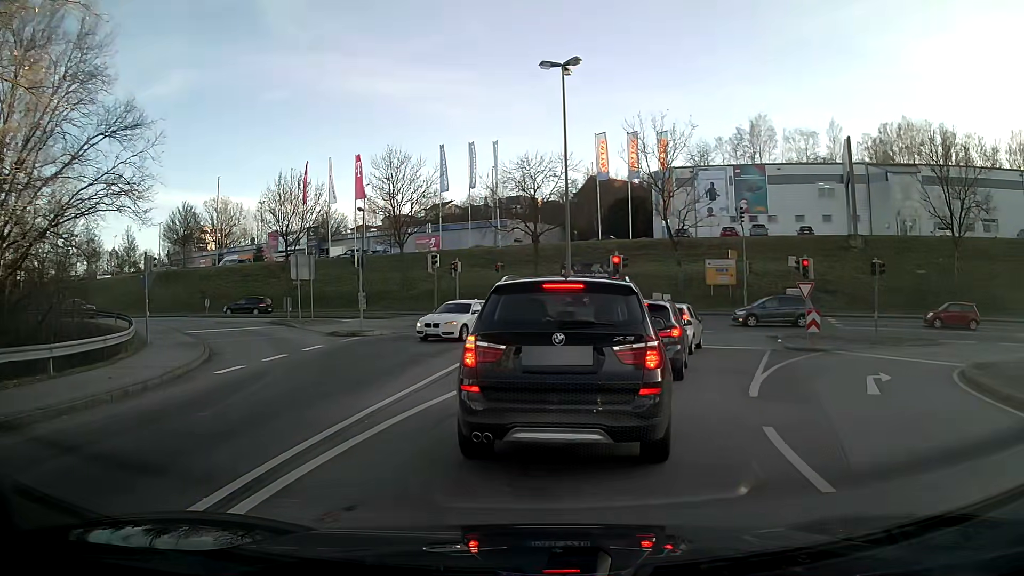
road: primary_link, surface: asphalt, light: Day
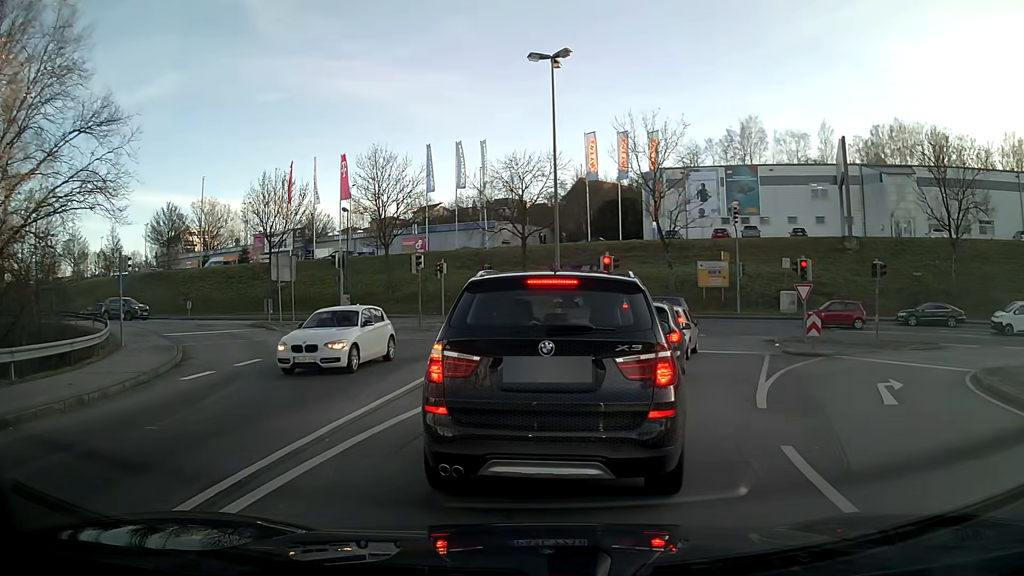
(0.0, +1.0) m; 0°
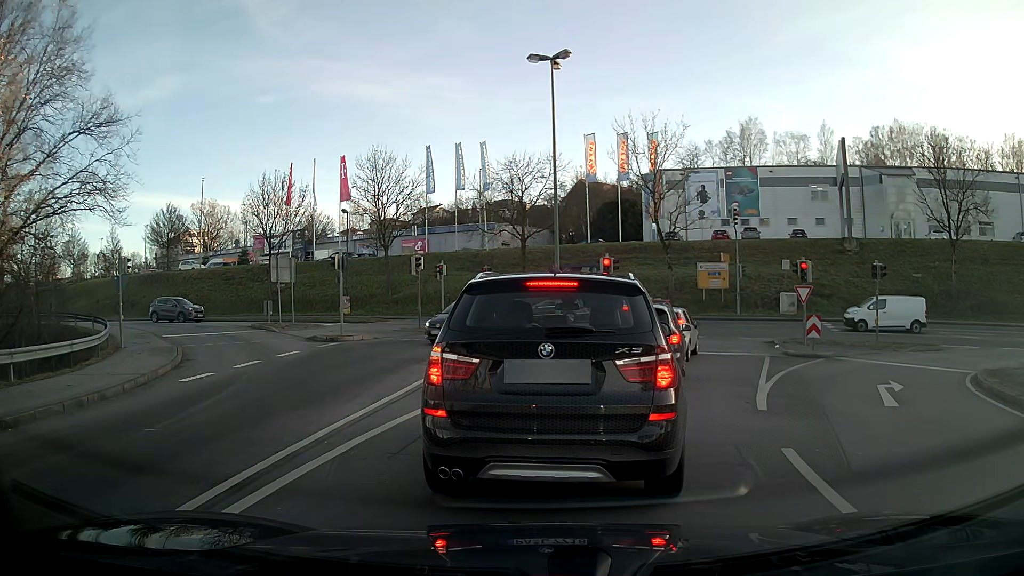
(0.0, +0.1) m; 0°
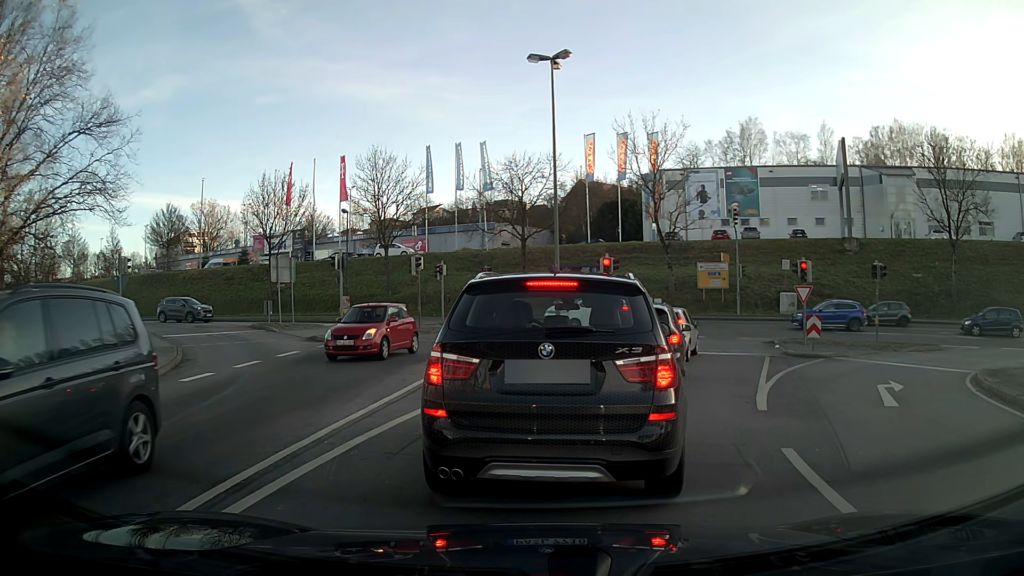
(0.0, 0.0) m; 0°
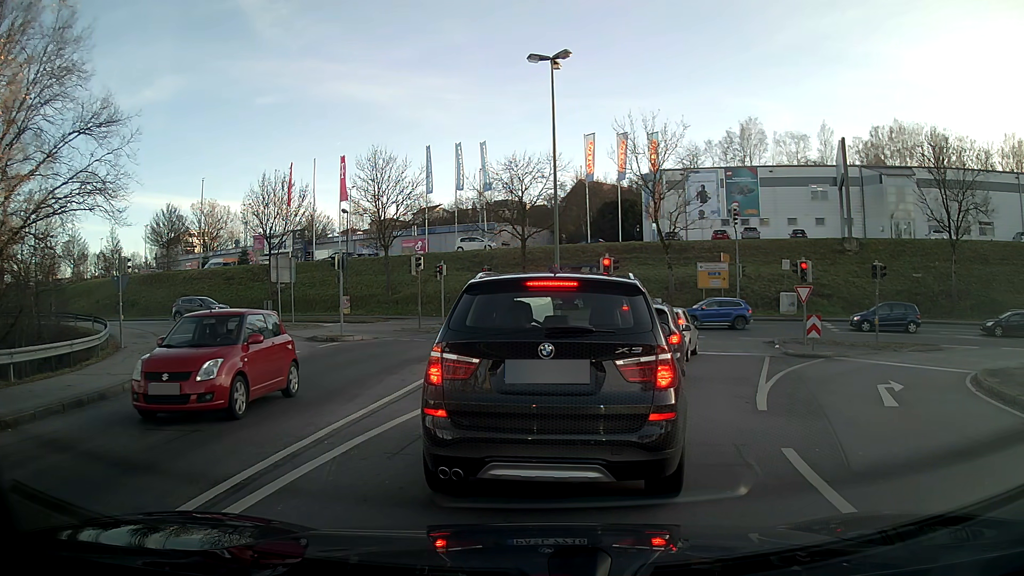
(0.0, 0.0) m; 0°
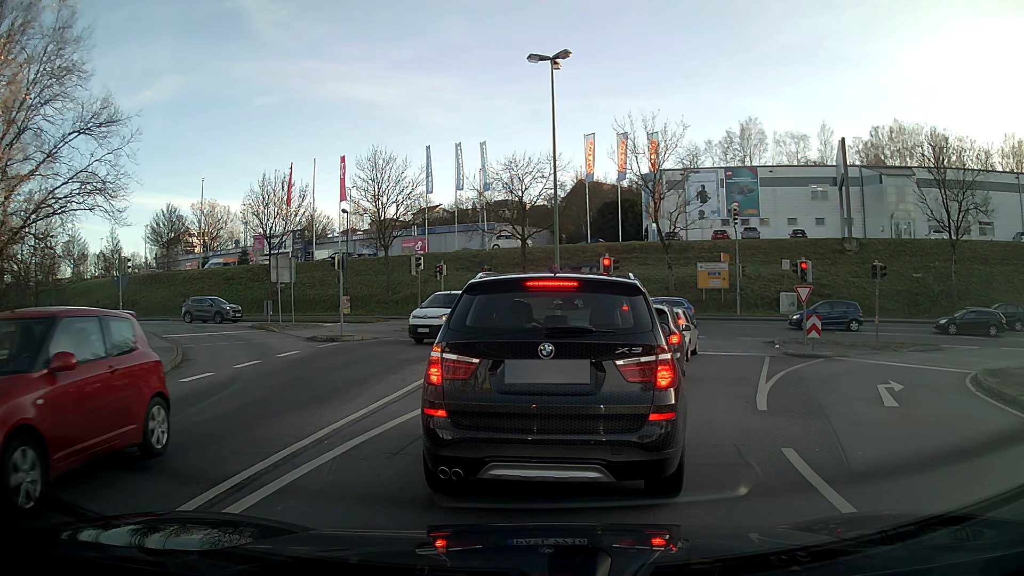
(0.0, 0.0) m; 0°
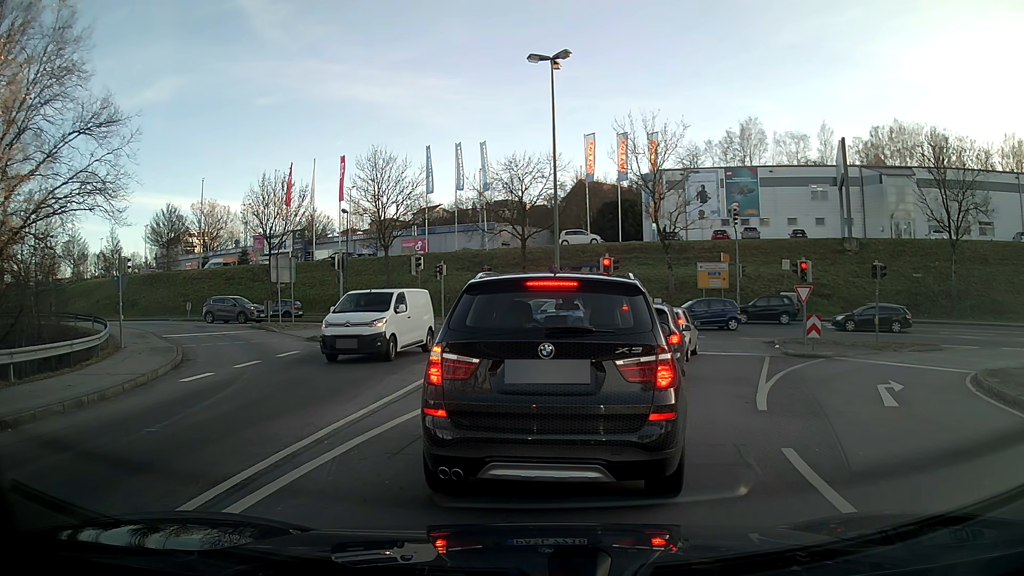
(0.0, 0.0) m; 0°
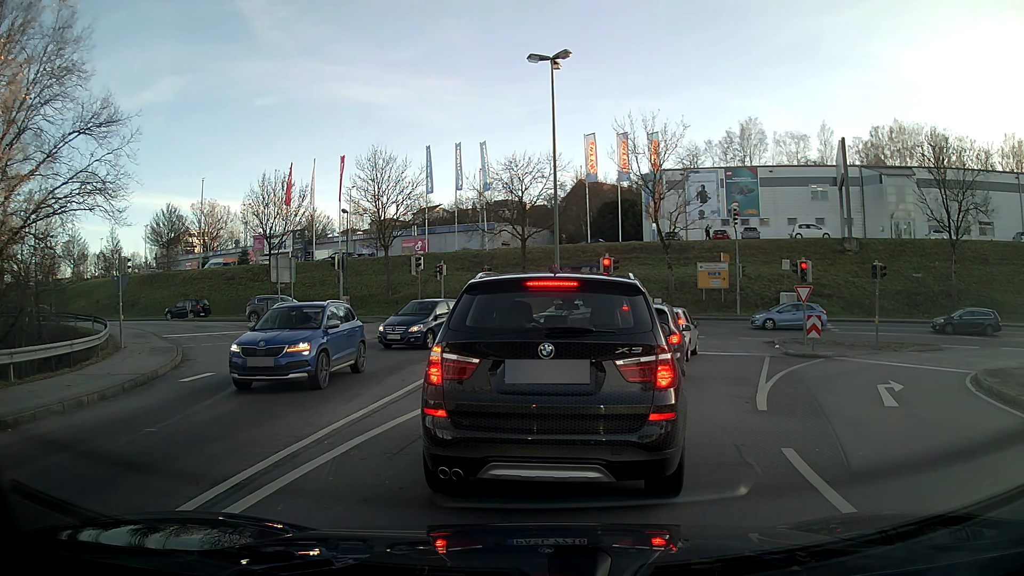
(0.0, 0.0) m; 0°
(+1, +10) (+4, +19) (+7, +29) (+3, +38) (-5, +43) (-15, +46) (-25, +48) (-35, +50) (-44, +52) (-54, +54) m
